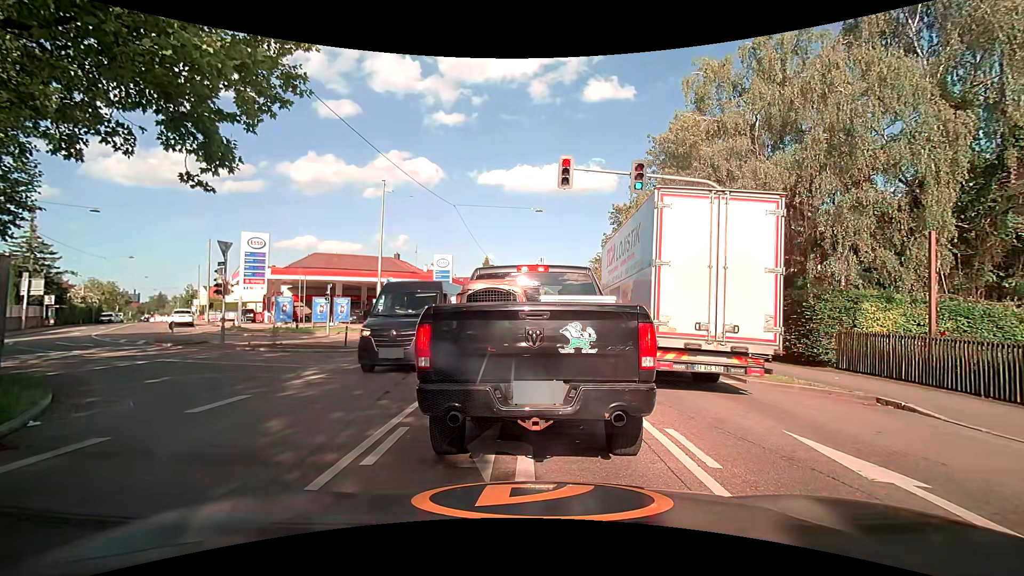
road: secondary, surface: asphalt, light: Day
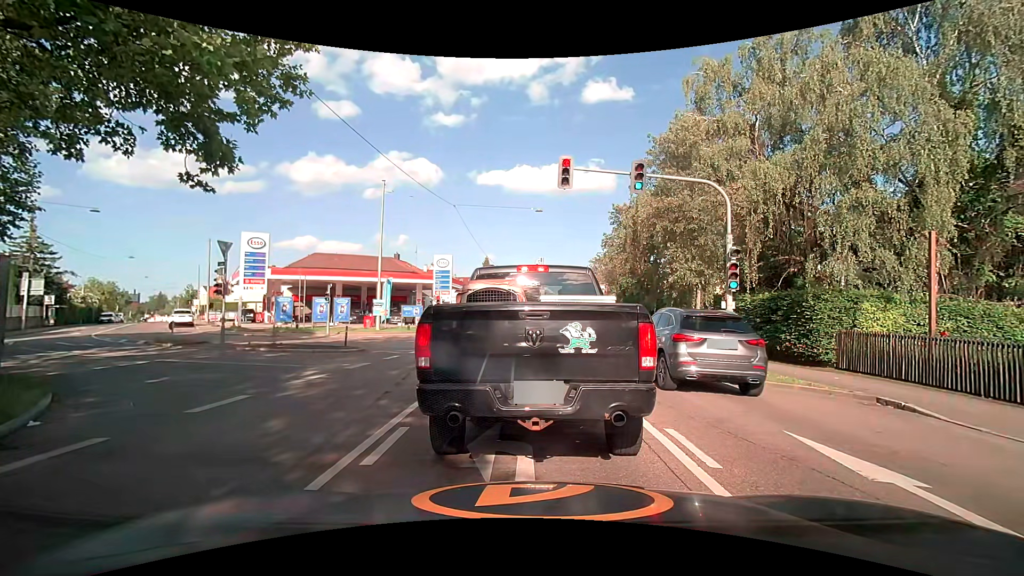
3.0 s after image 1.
(0.0, 0.0) m; 0°
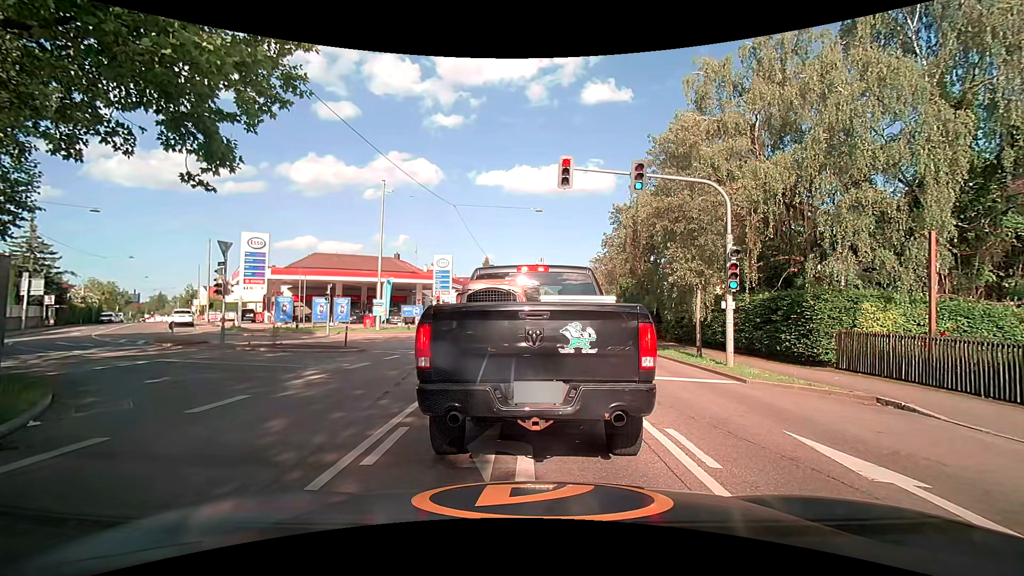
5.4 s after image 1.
(0.0, 0.0) m; 0°
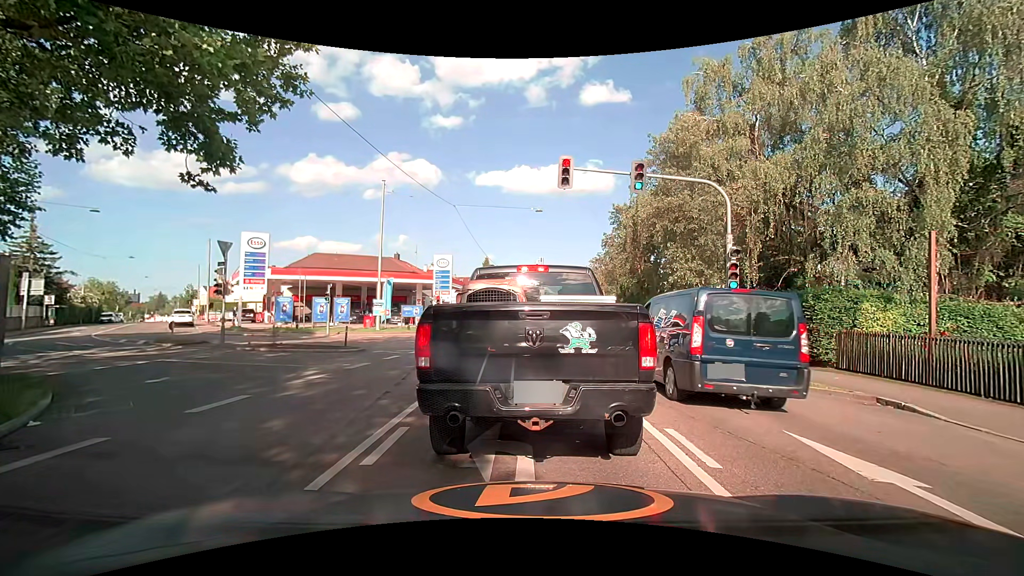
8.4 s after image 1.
(0.0, 0.0) m; 0°
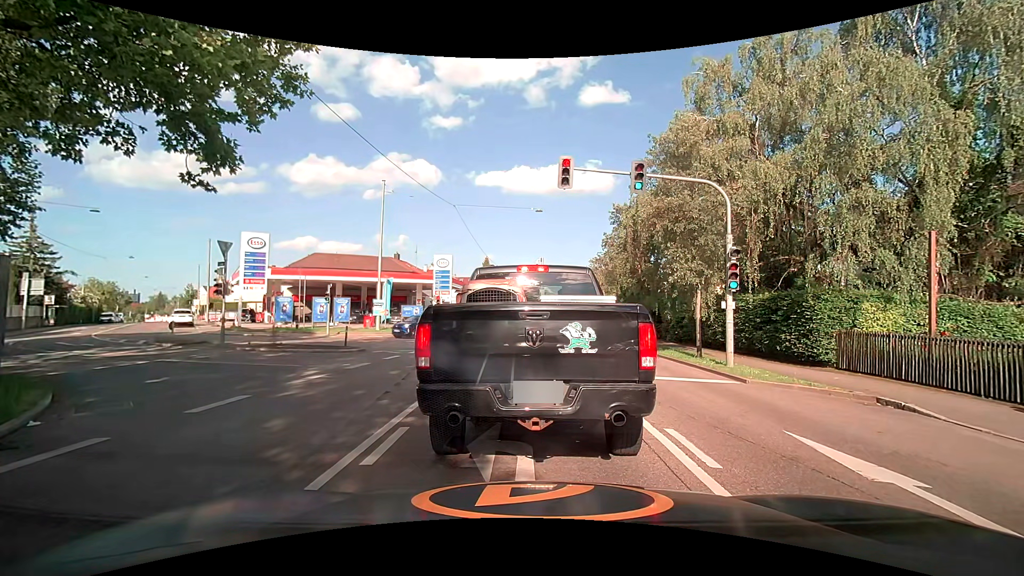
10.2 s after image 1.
(0.0, 0.0) m; 0°
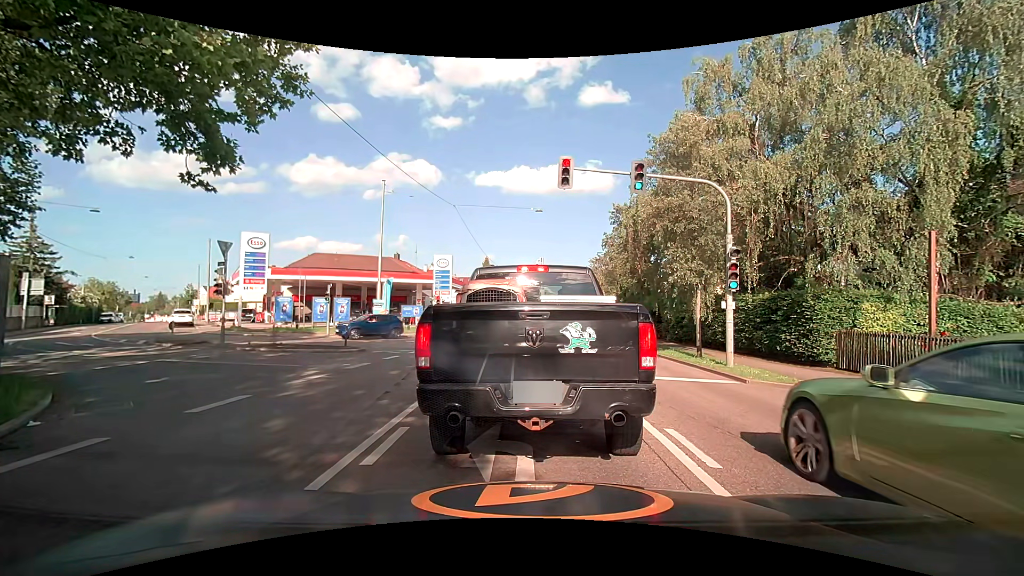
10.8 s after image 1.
(0.0, 0.0) m; 0°
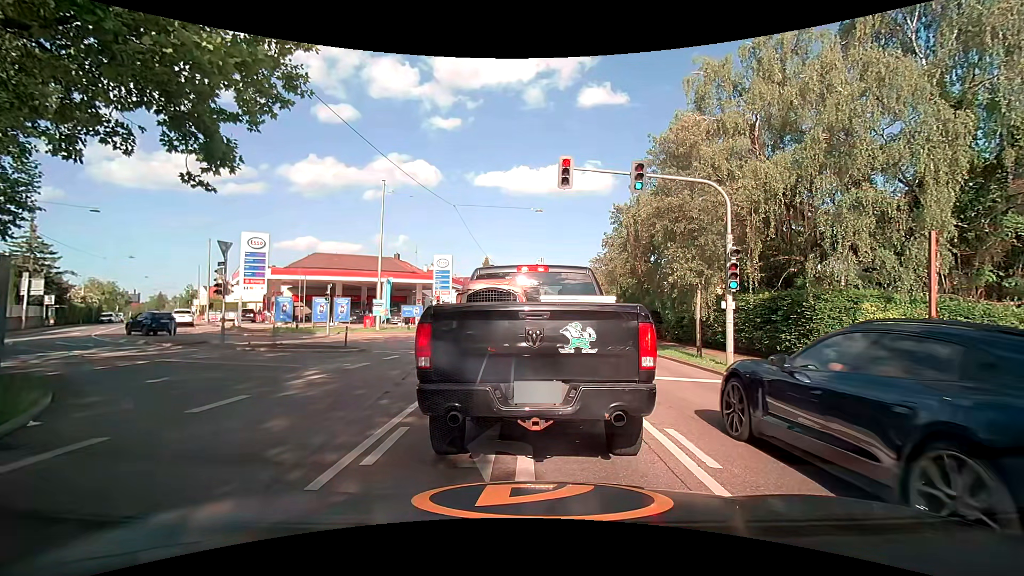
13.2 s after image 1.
(0.0, 0.0) m; 0°
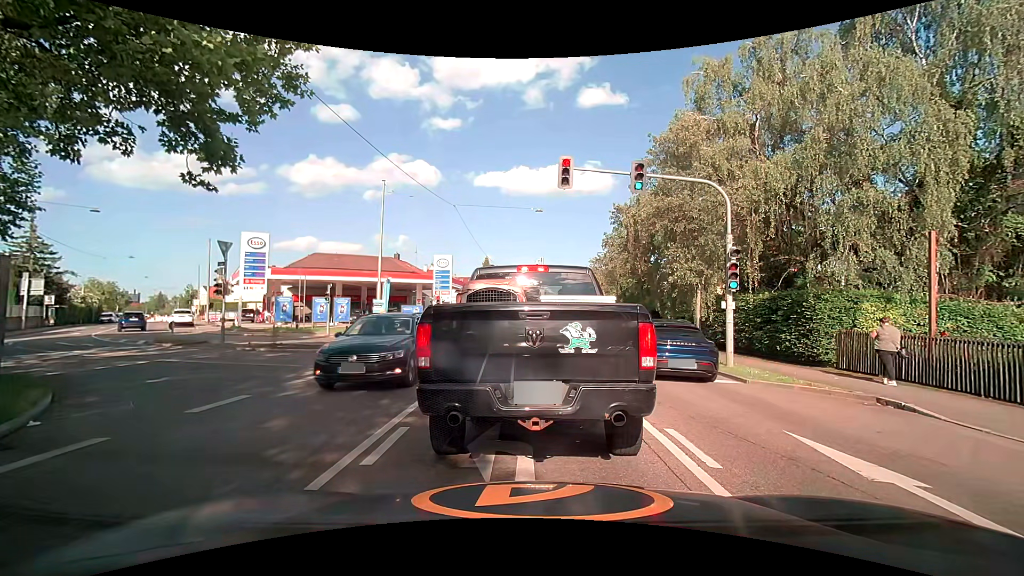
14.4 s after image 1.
(0.0, 0.0) m; 0°
